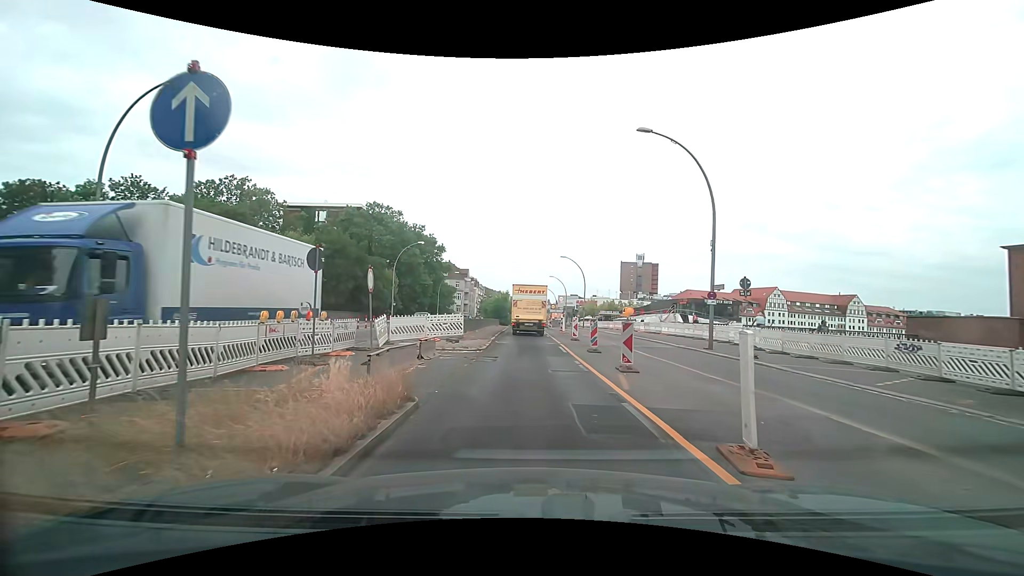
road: primary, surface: asphalt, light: Day
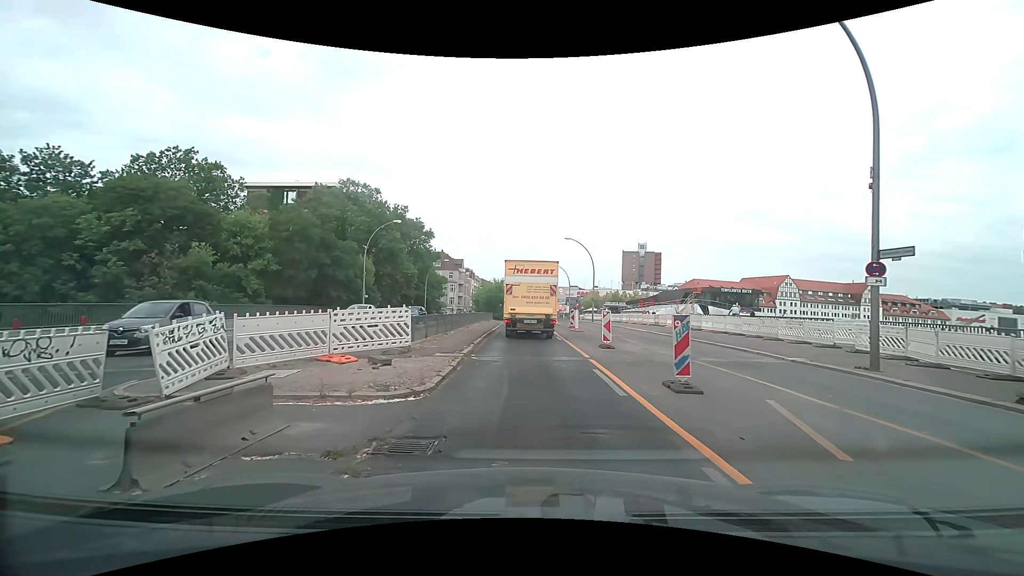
(-0.3, +10.5) m; +1°
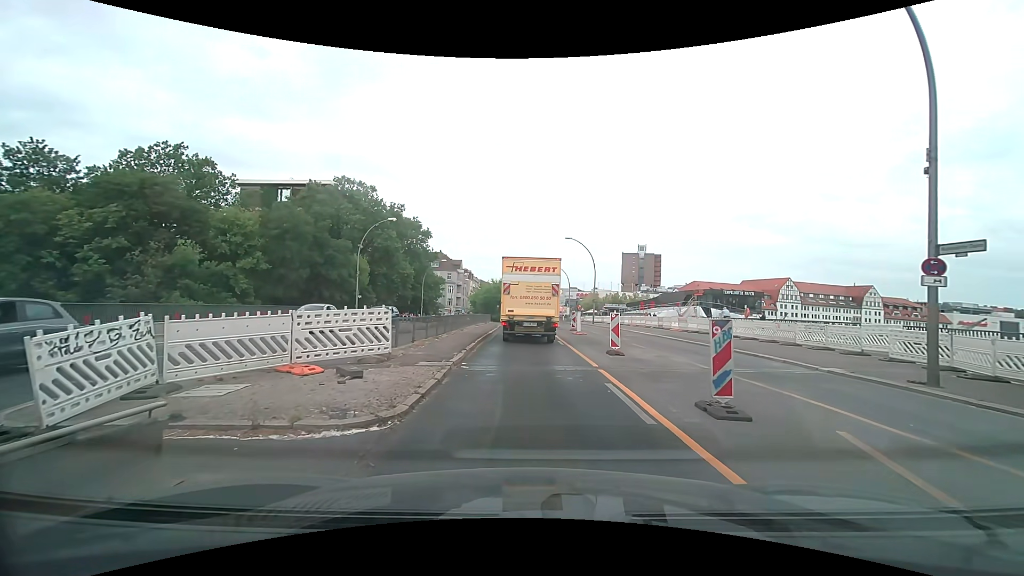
(-0.1, +1.7) m; -1°
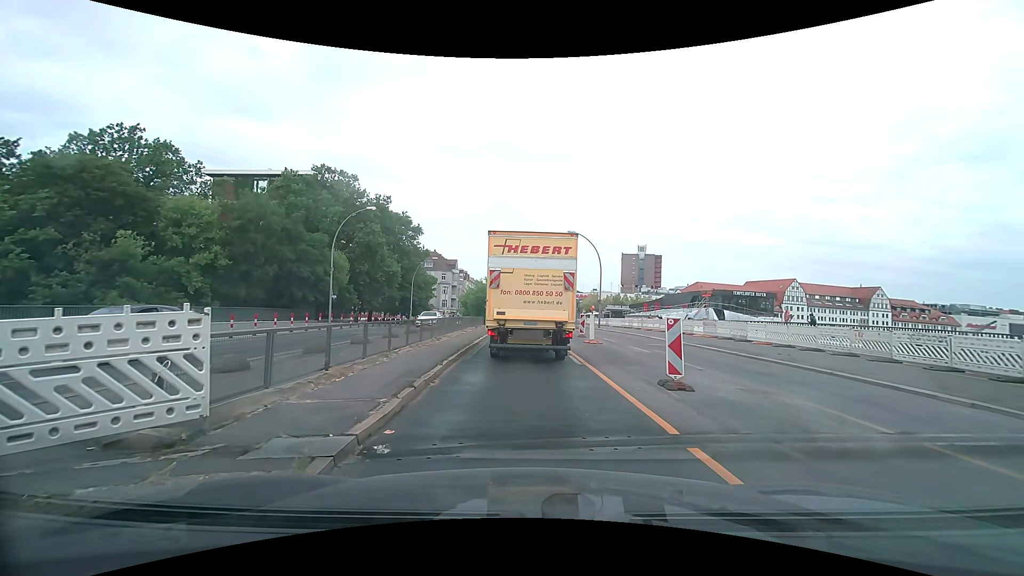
(0.0, +6.1) m; -1°
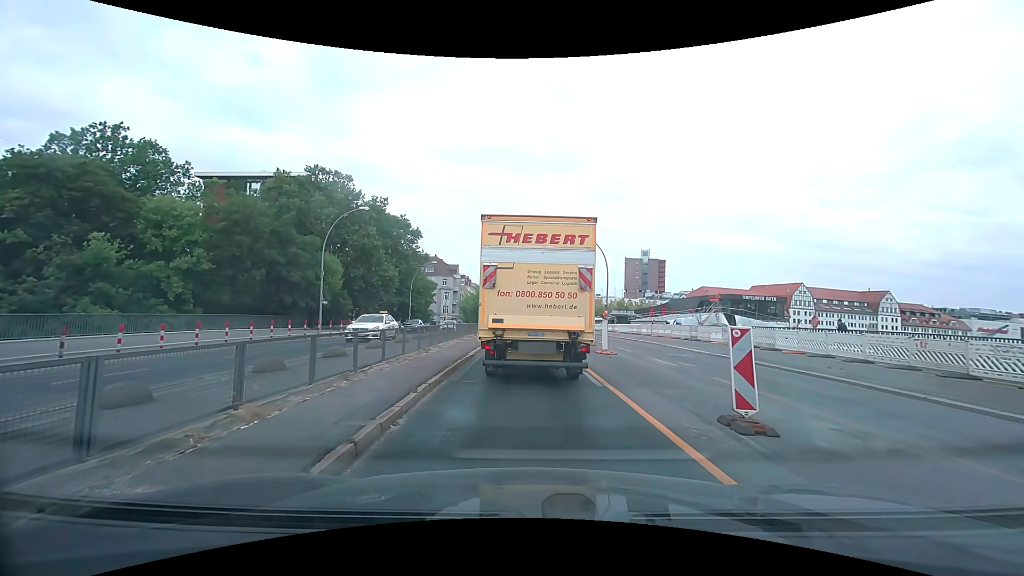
(0.0, +2.7) m; +1°
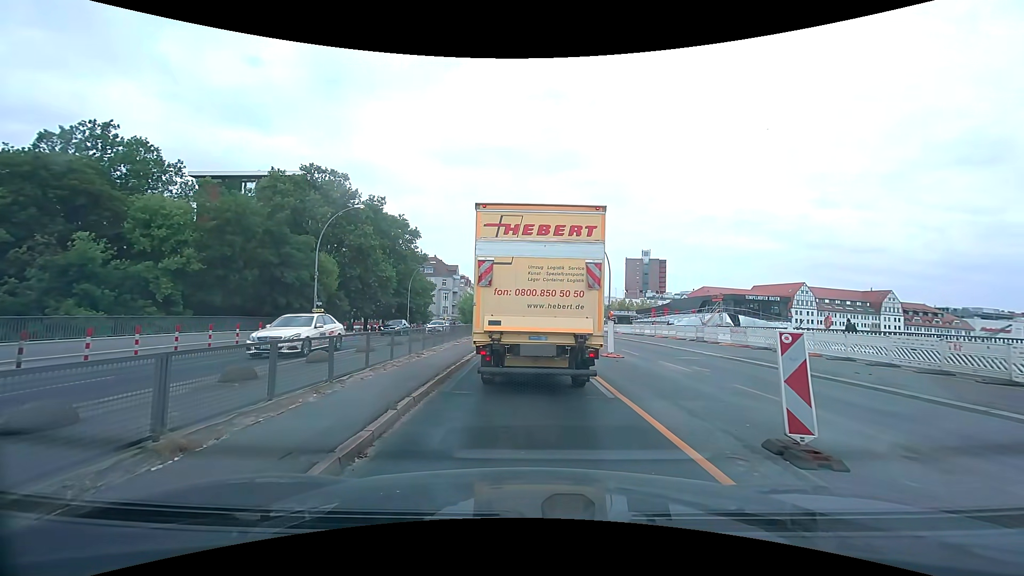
(0.0, +1.2) m; -2°
